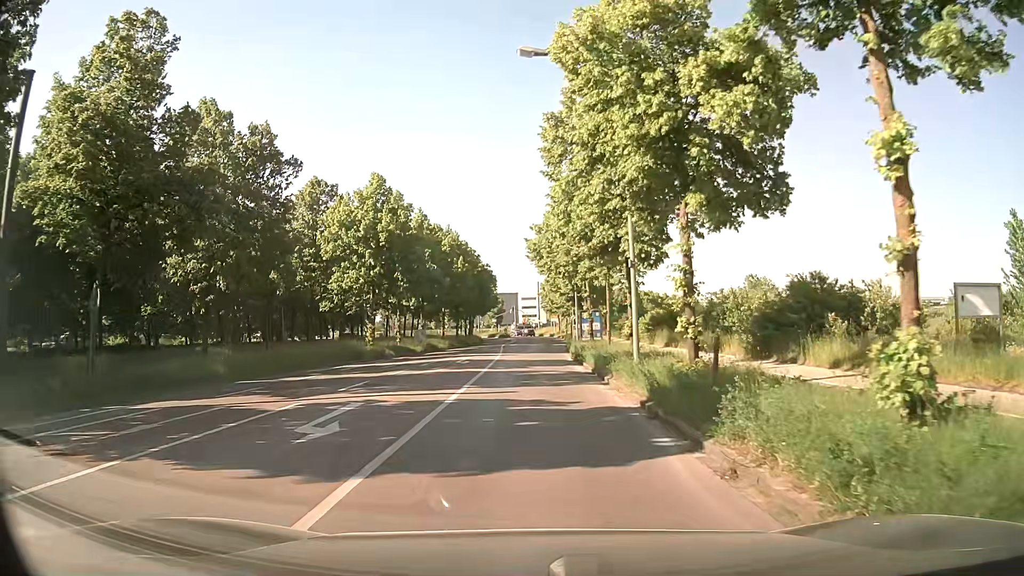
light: Day
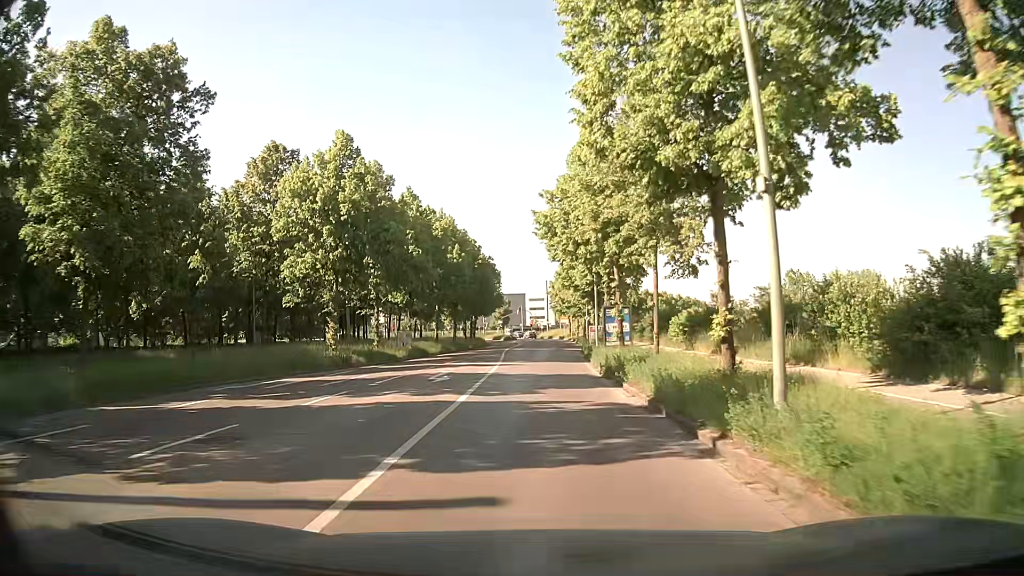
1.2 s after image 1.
(-0.1, +9.8) m; -1°
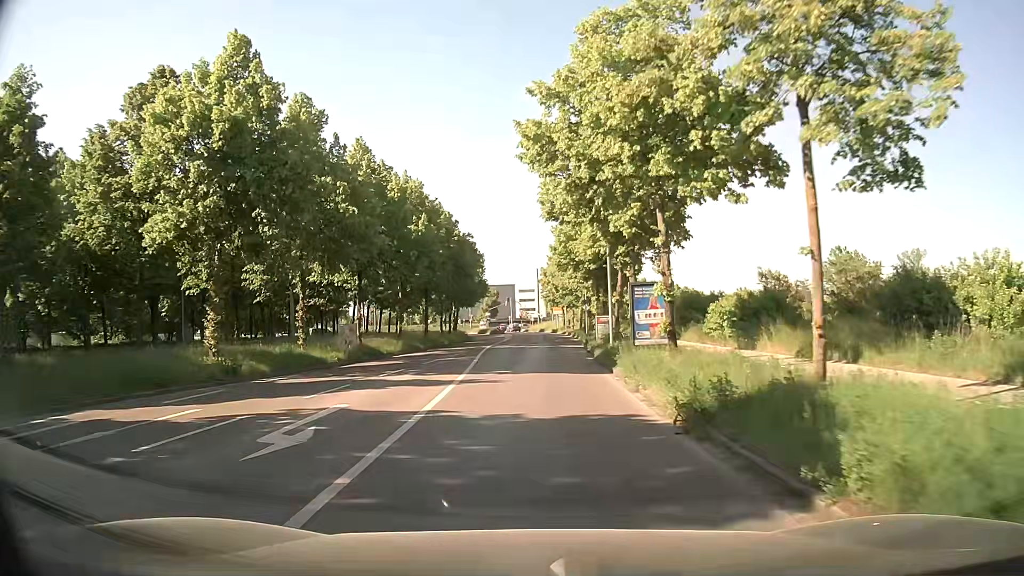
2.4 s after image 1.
(+0.1, +11.9) m; +1°
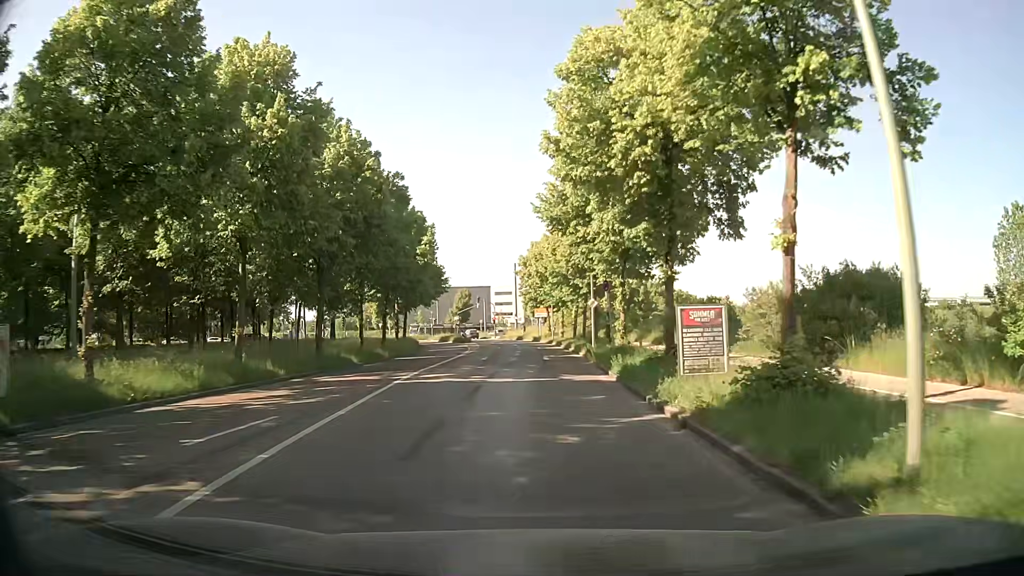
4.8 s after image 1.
(+0.1, +23.1) m; +2°
(0, +10) (0, +20) (+1, +30) (+1, +40) (+1, +50) (0, +60) (0, +70) (-2, +80) (-4, +90) (-7, +99) m
